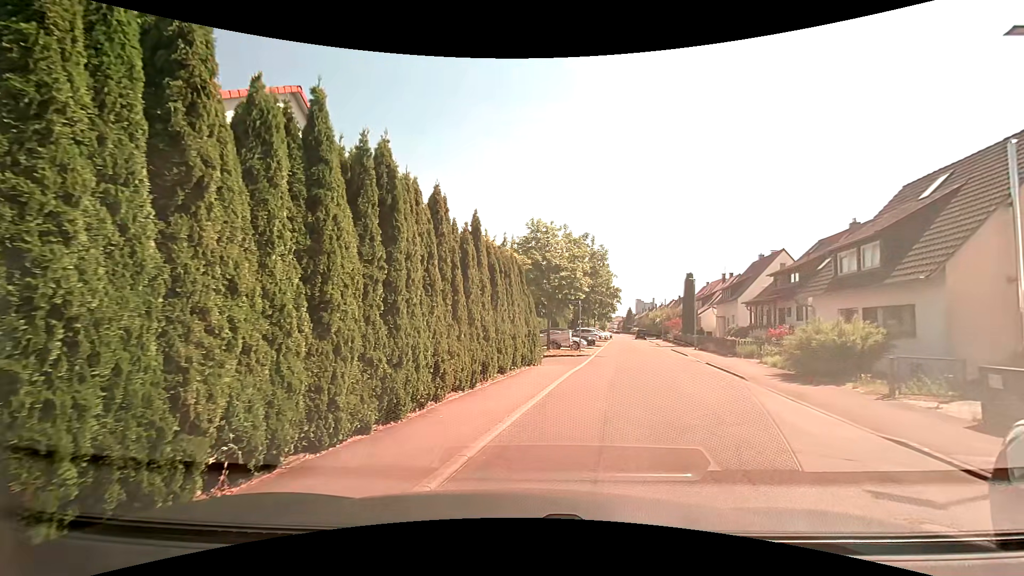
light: Day
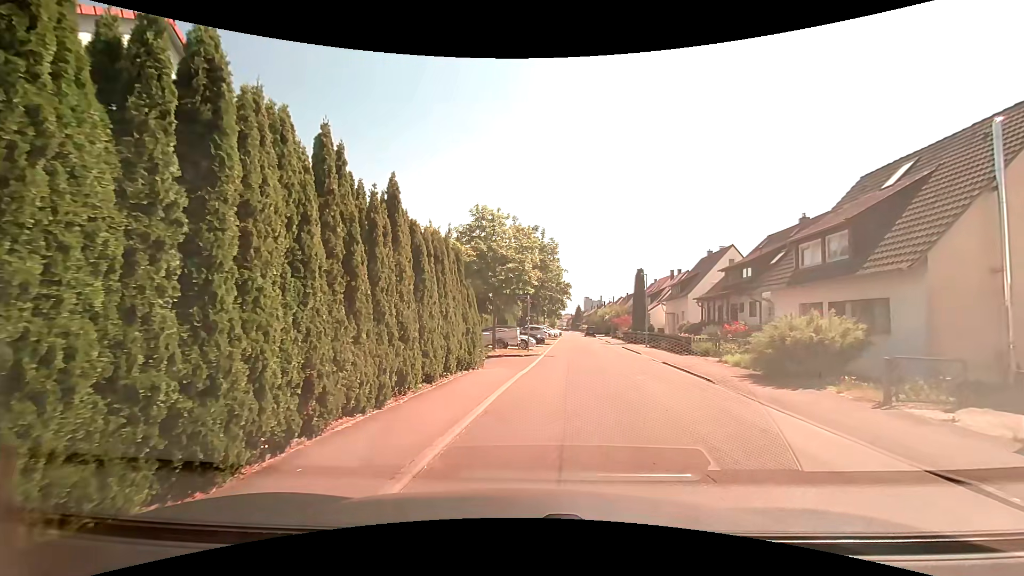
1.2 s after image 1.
(+0.2, +2.7) m; +5°
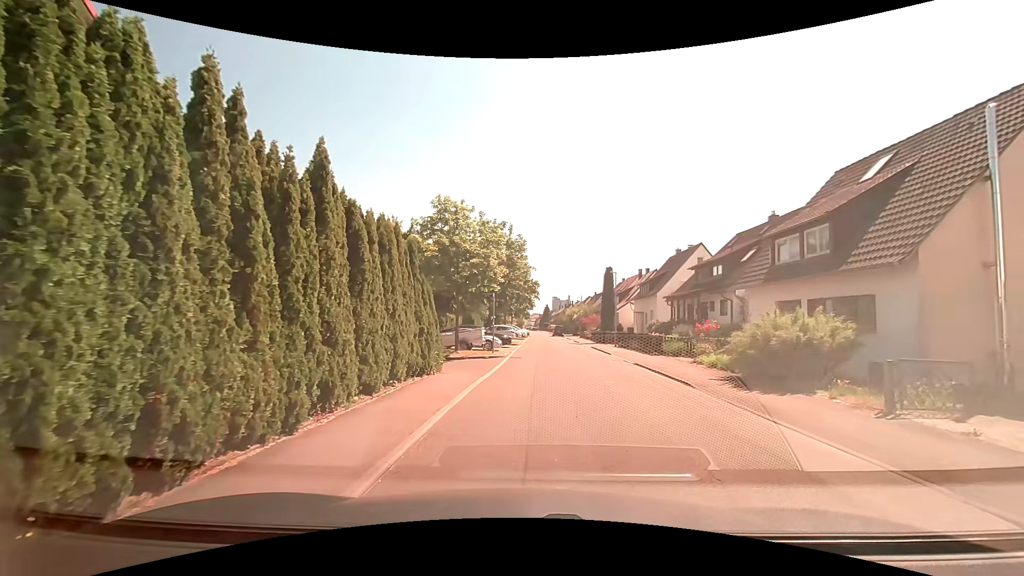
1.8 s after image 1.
(+0.1, +1.6) m; +5°
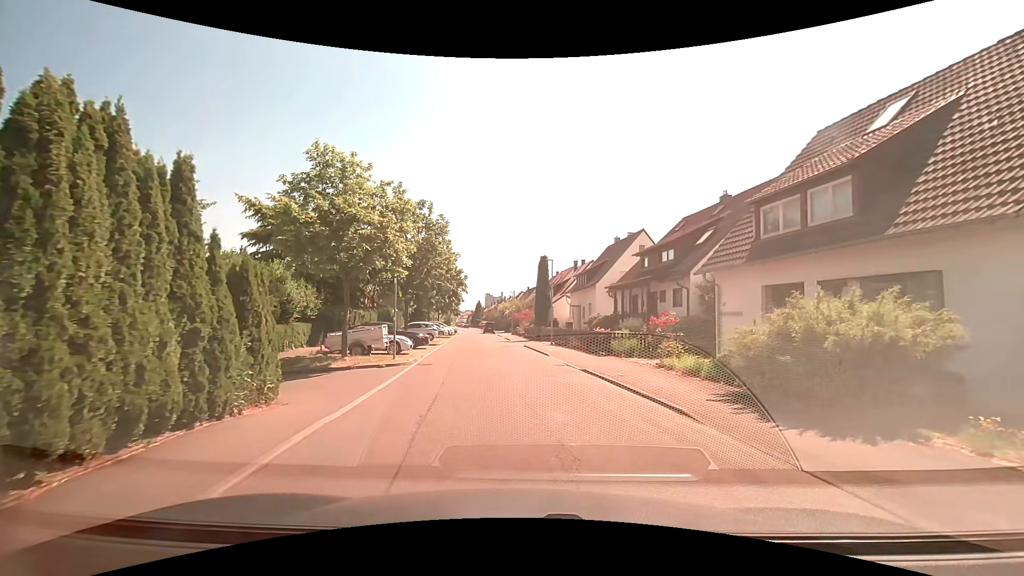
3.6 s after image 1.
(+0.5, +5.9) m; +8°
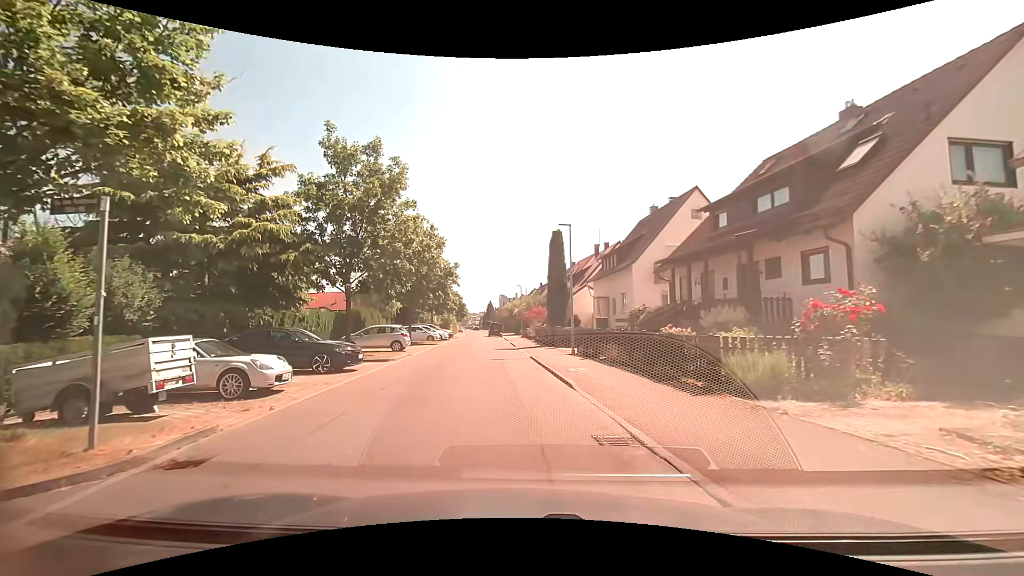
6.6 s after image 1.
(+0.5, +12.4) m; -1°
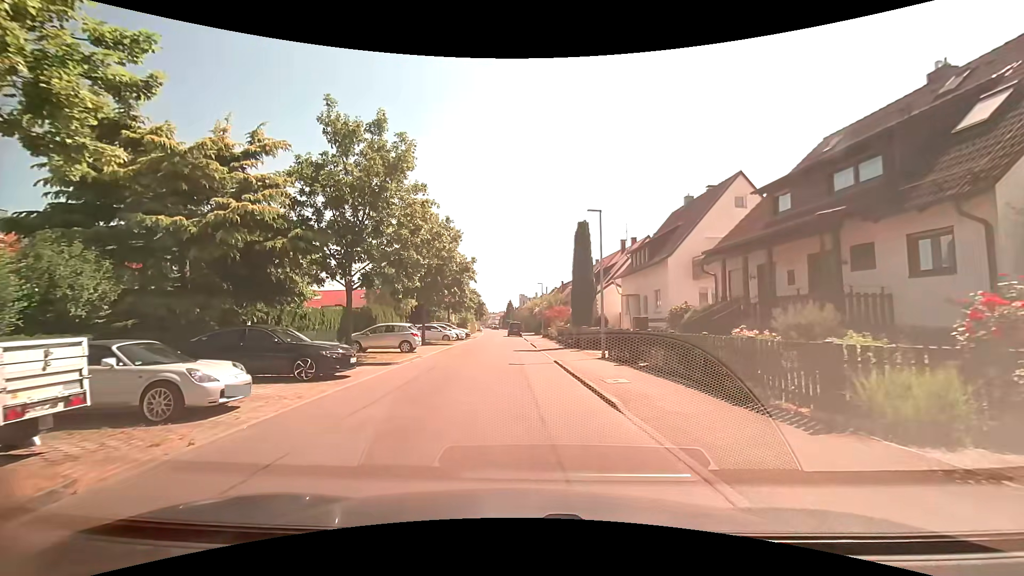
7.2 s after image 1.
(-0.1, +2.8) m; -4°
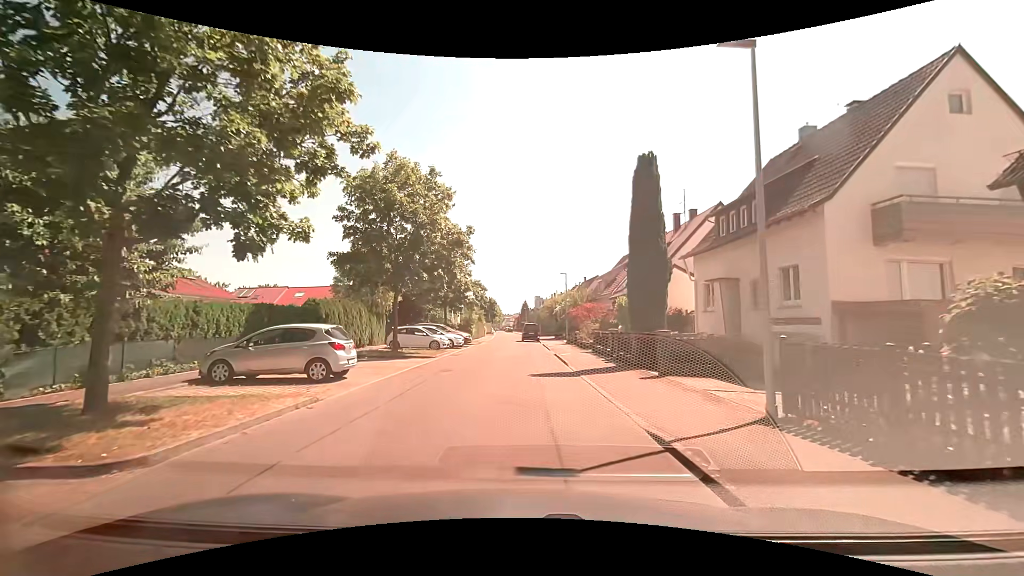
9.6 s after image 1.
(-0.1, +12.6) m; -1°
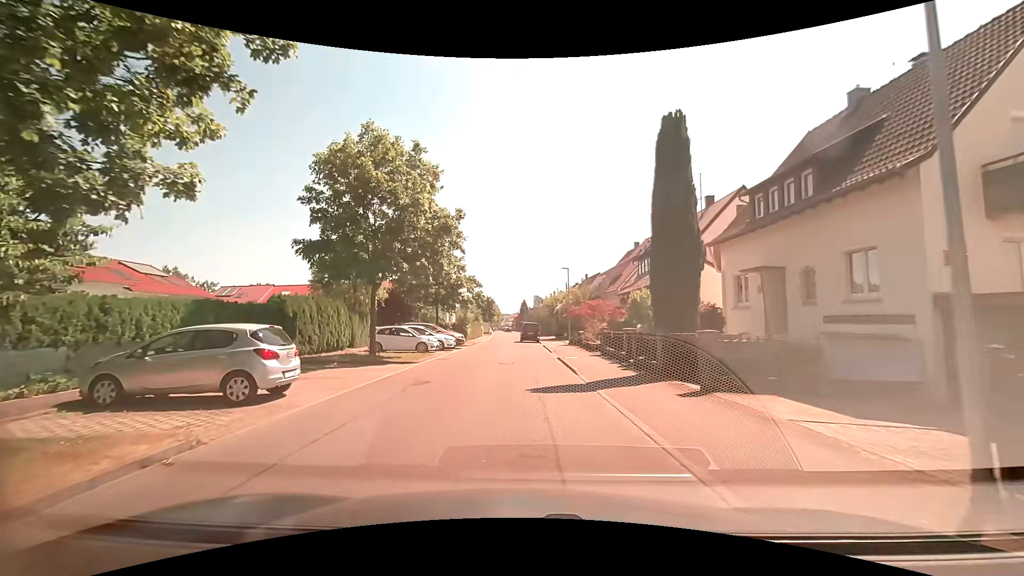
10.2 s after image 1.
(0.0, +3.5) m; +1°
(0, +10) (0, +20) (-1, +30) (-2, +40) (-3, +50) (-2, +60) (+4, +67) (+13, +70) (+23, +72) (+33, +73) m
